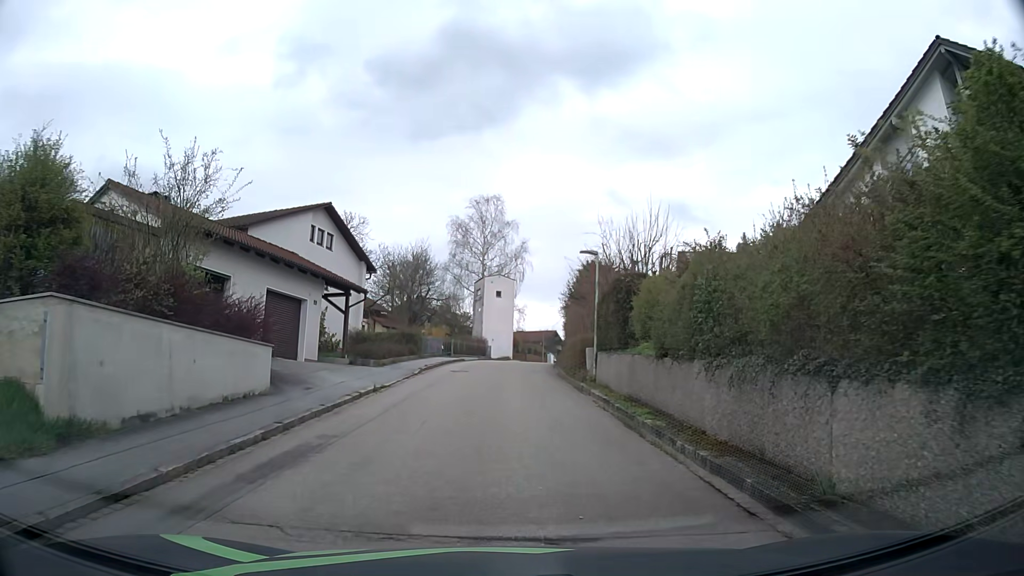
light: Day
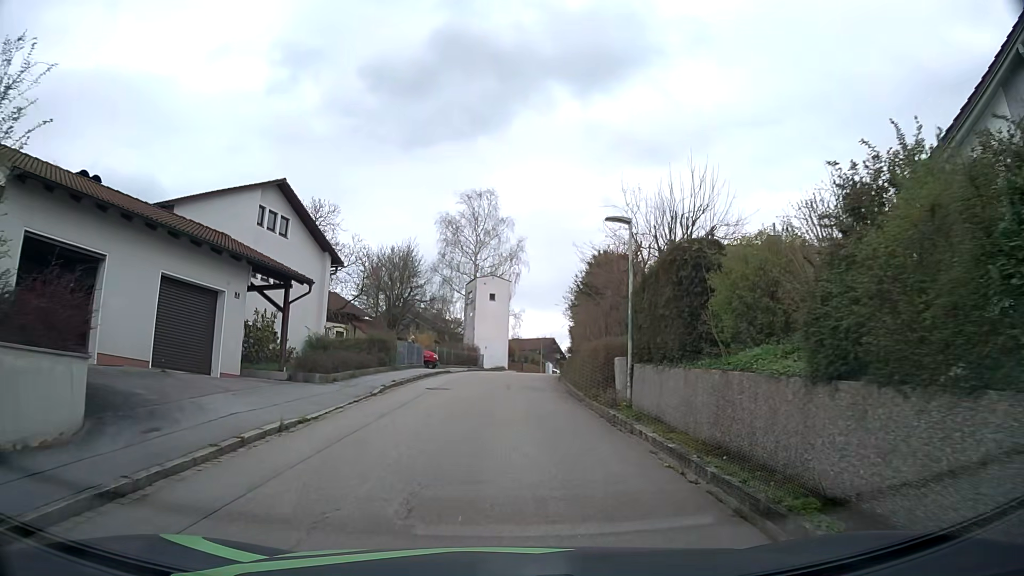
(0.0, +7.0) m; +1°
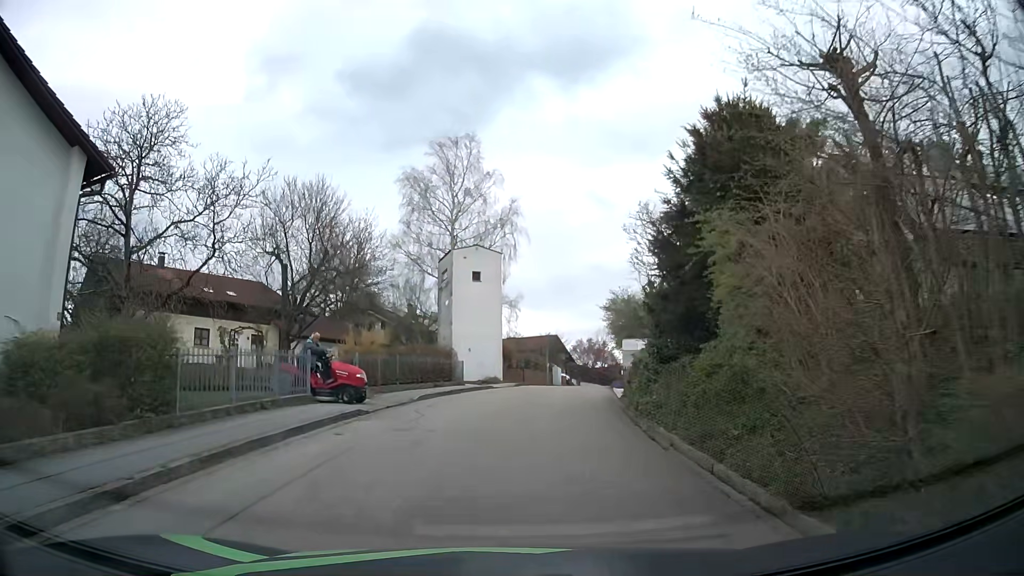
(0.0, +19.8) m; 0°
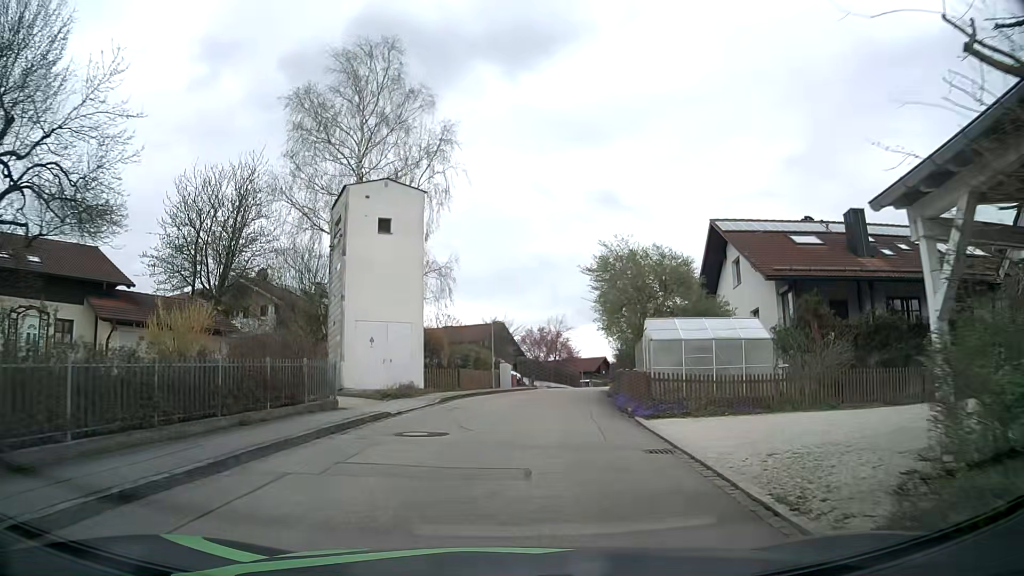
(+0.6, +15.7) m; +4°
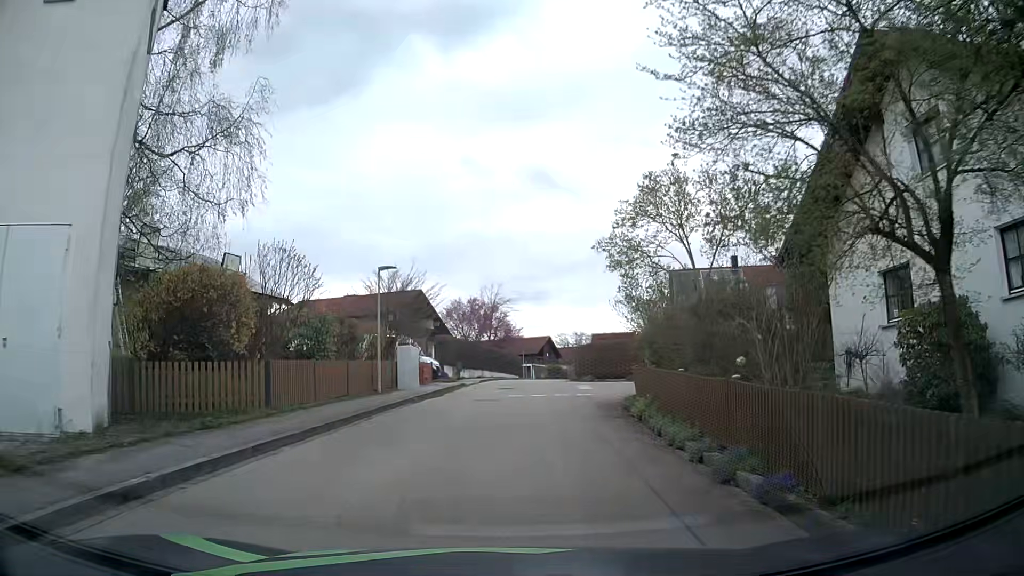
(+1.2, +19.4) m; +7°
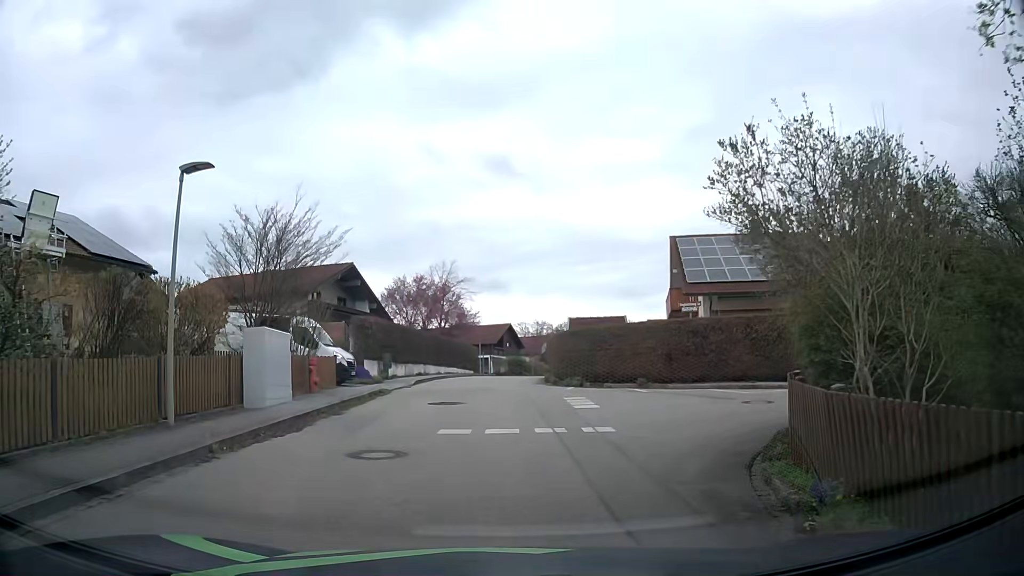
(+0.2, +11.6) m; +4°
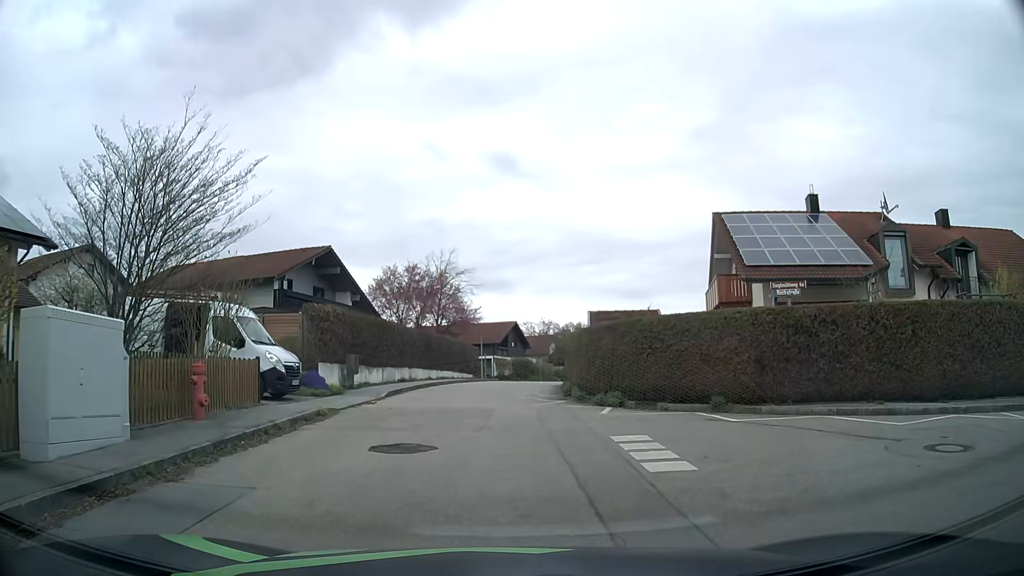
(-0.1, +7.3) m; -1°
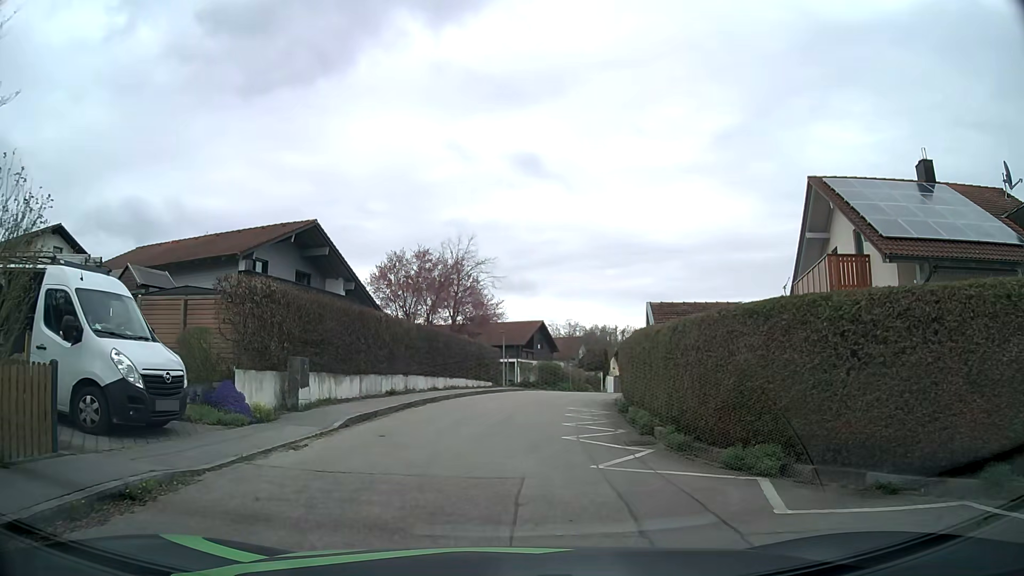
(-0.2, +8.3) m; -2°
(0, +10) (+1, +20) (+3, +30) (+5, +40) (+1, +48) (-8, +52) (-18, +54) (-28, +55) (-38, +56) (-48, +57) m
